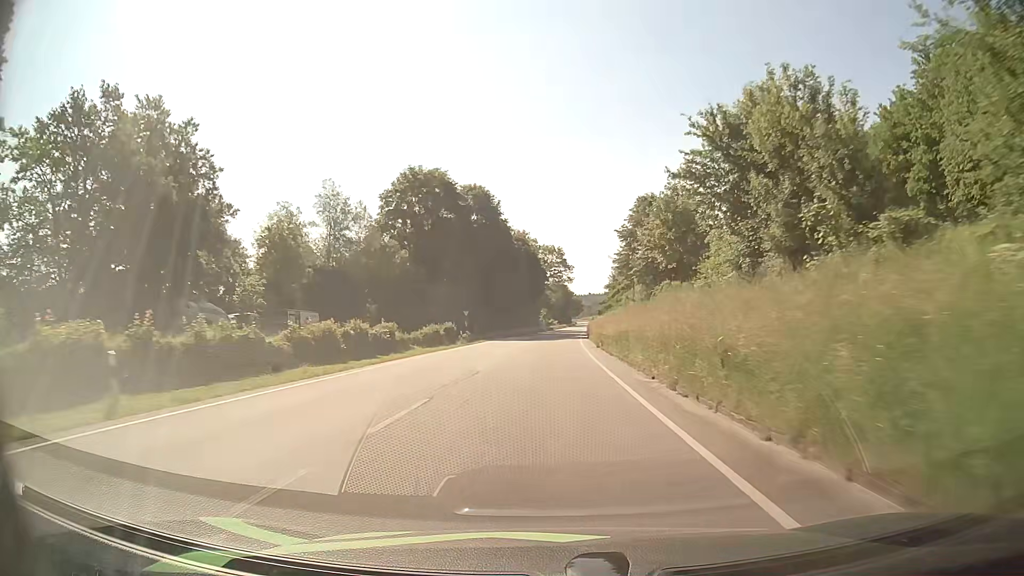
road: primary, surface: asphalt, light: Day
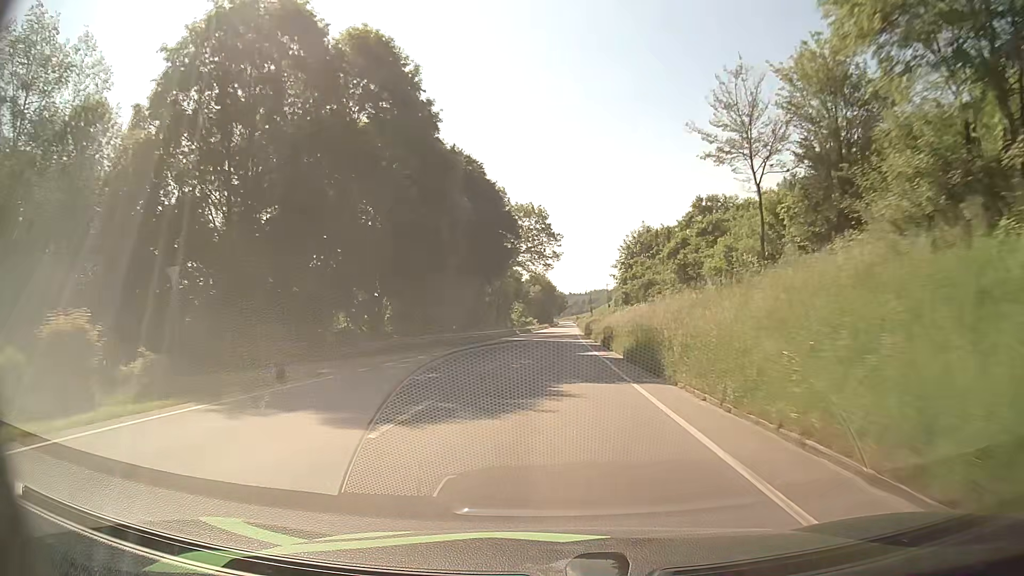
(+0.5, +49.6) m; +1°
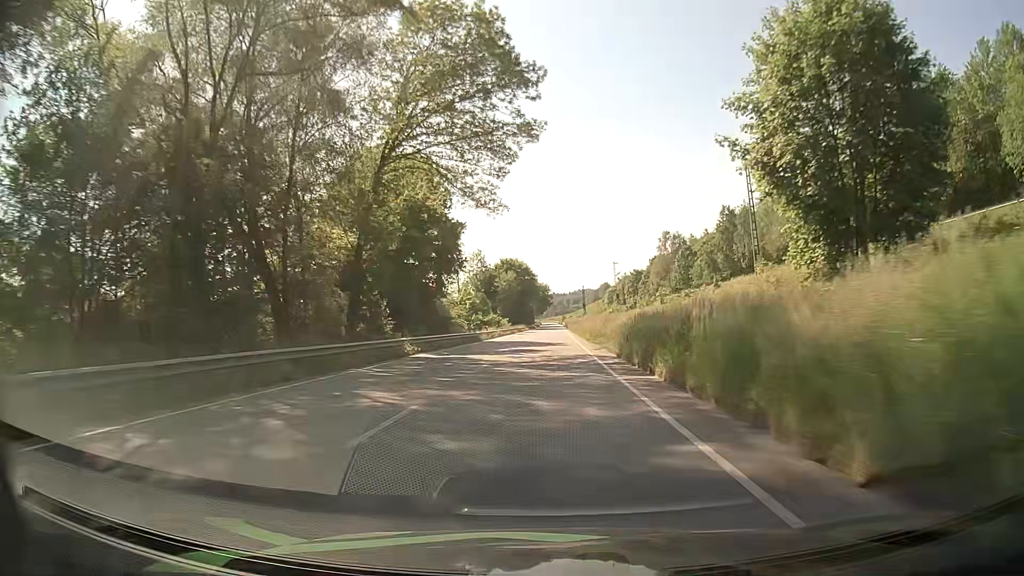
(+1.5, +62.0) m; +2°
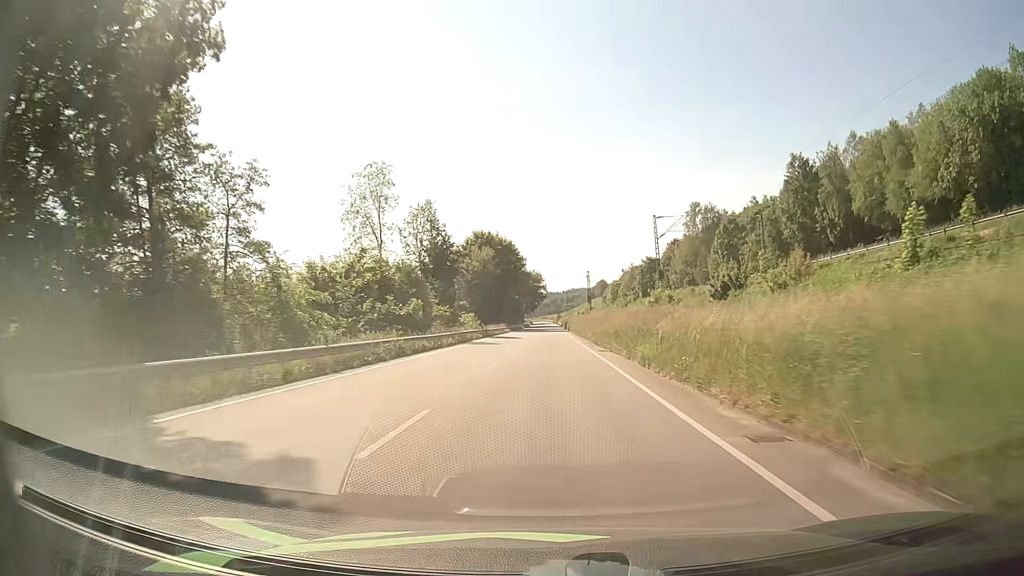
(+0.1, +49.5) m; 0°
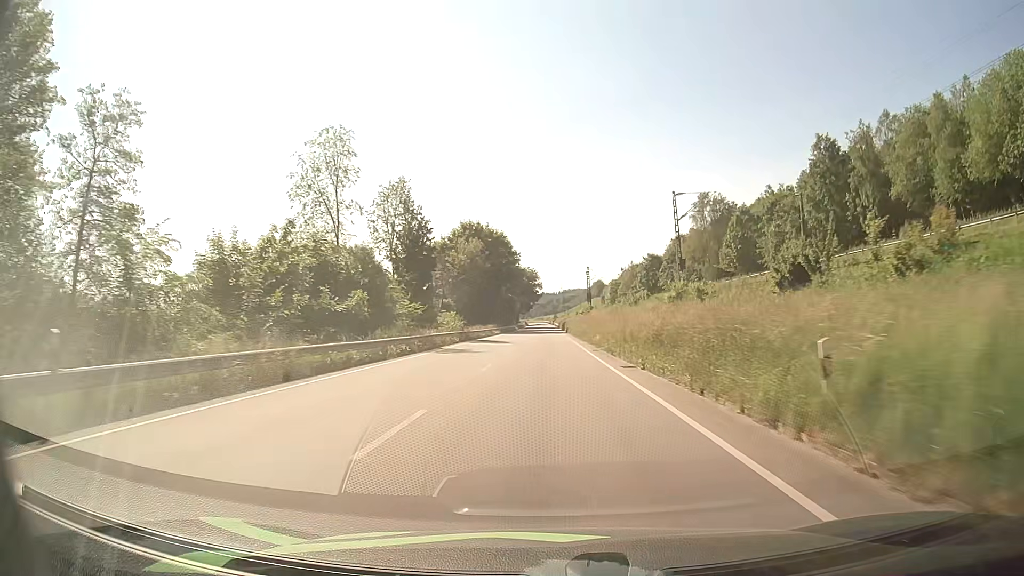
(+0.1, +12.4) m; +1°
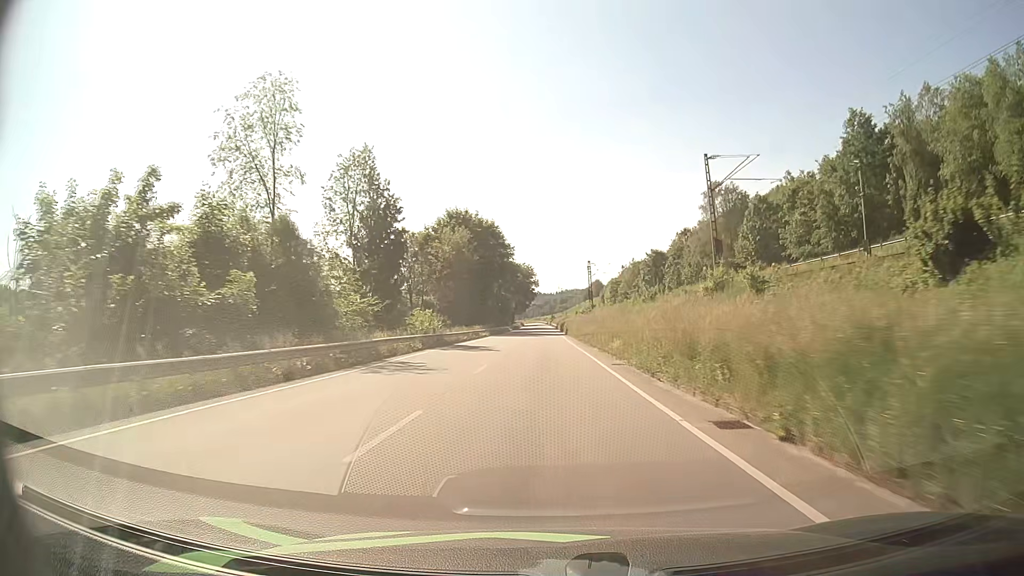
(0.0, +12.3) m; 0°
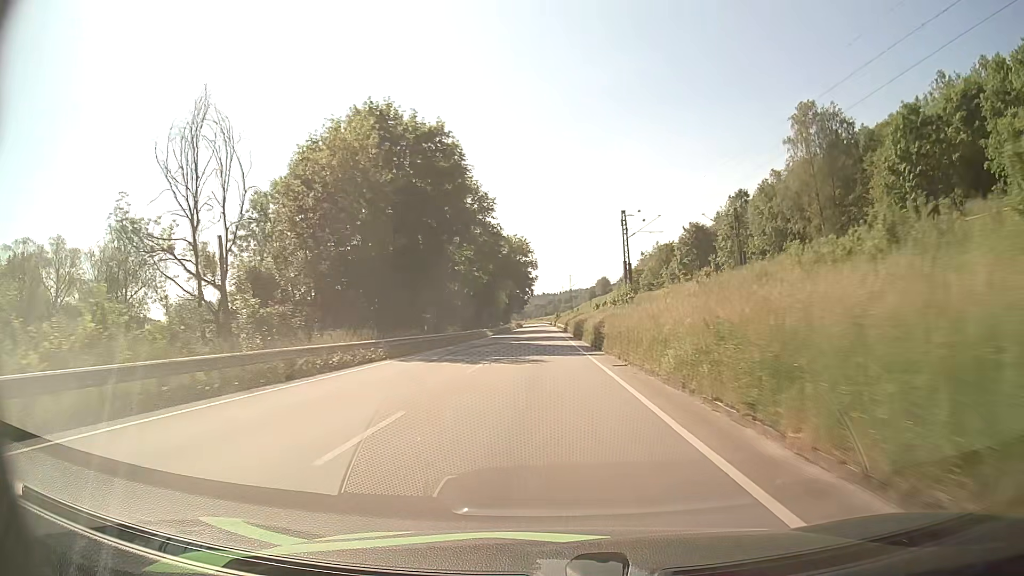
(-0.3, +49.3) m; 0°
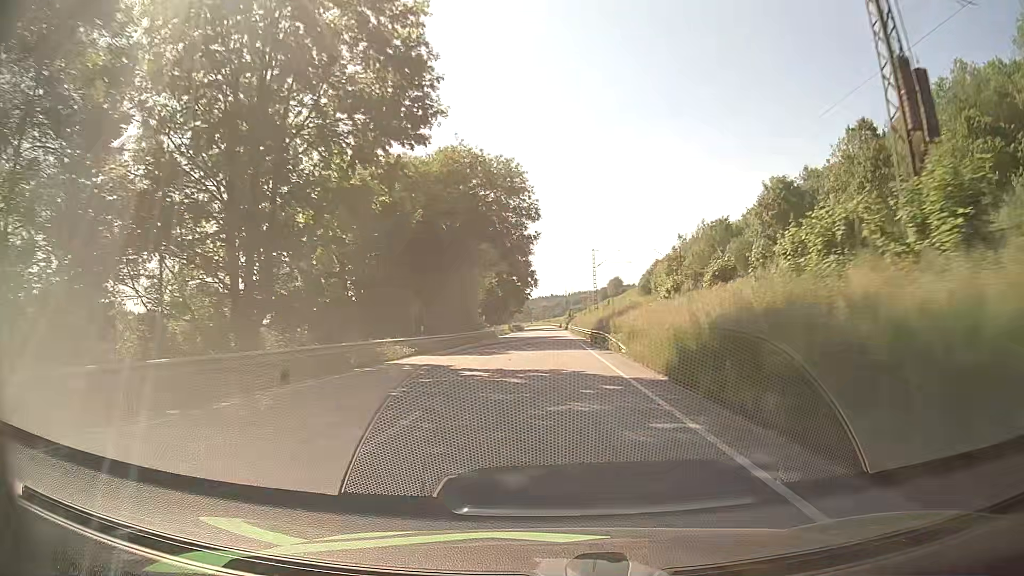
(-0.3, +49.0) m; -1°
(0, +10) (0, +20) (0, +30) (0, +40) (0, +50) (0, +60) (0, +70) (0, +80) (0, +90) (0, +100) m
